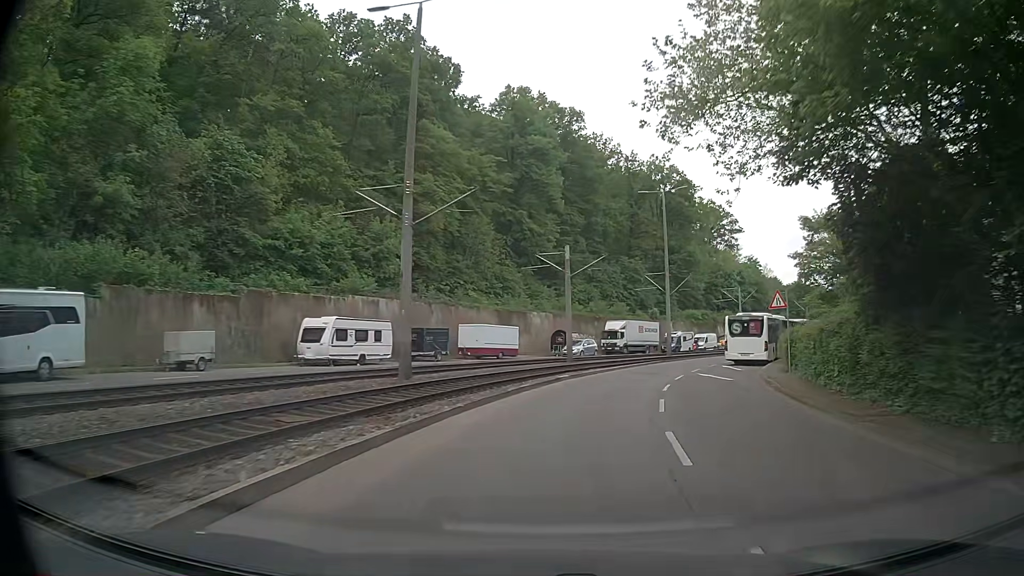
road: secondary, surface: asphalt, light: Day
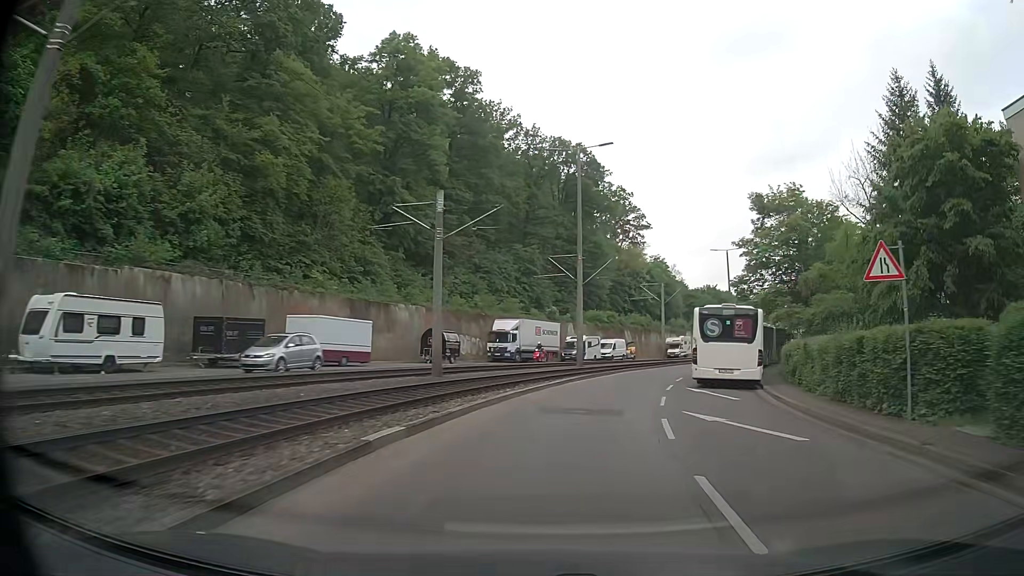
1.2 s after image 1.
(+1.5, +15.3) m; +10°
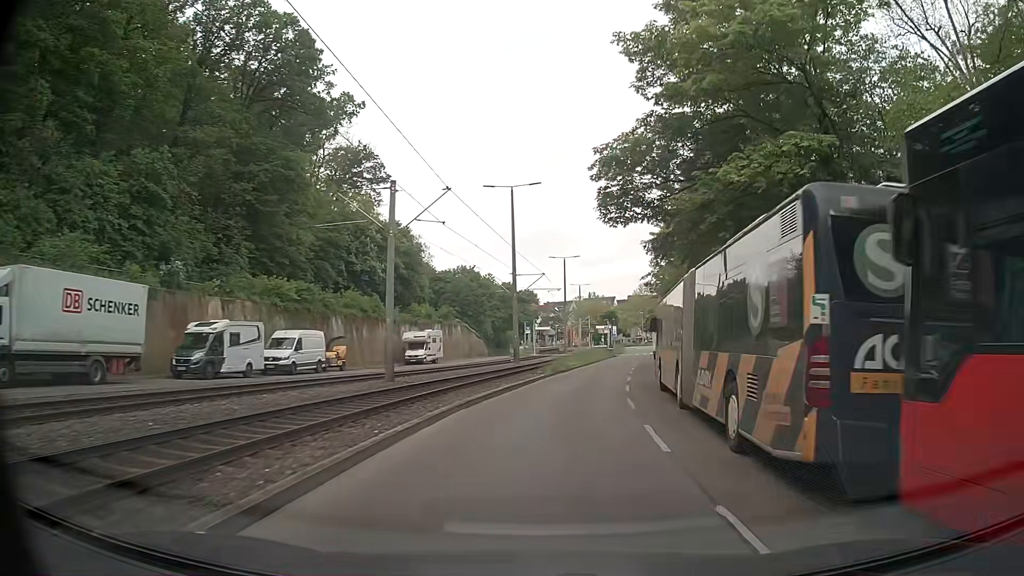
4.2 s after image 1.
(+8.0, +37.2) m; +22°
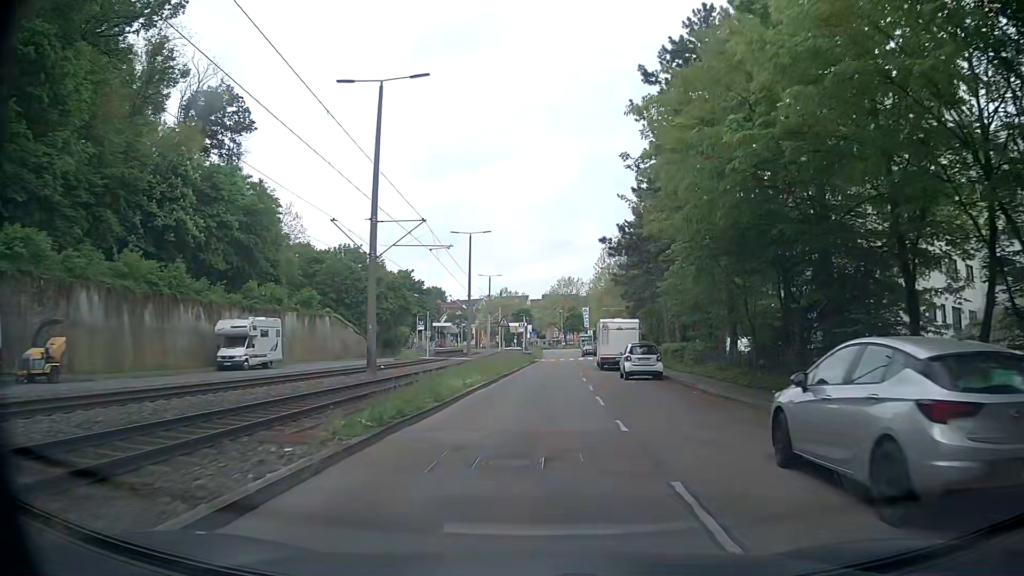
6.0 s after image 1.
(+2.0, +23.0) m; +9°
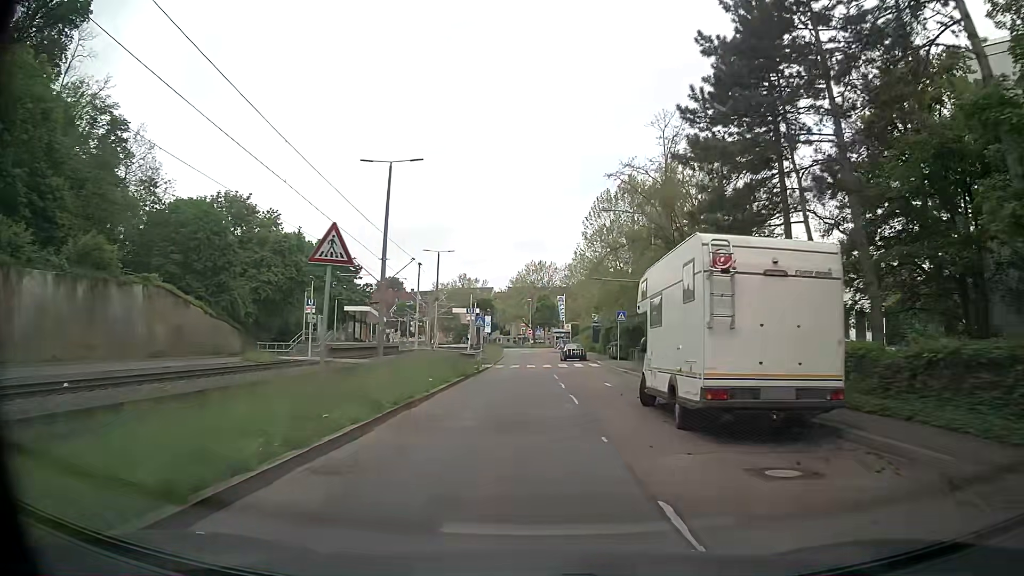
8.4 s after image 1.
(+0.5, +29.8) m; +2°
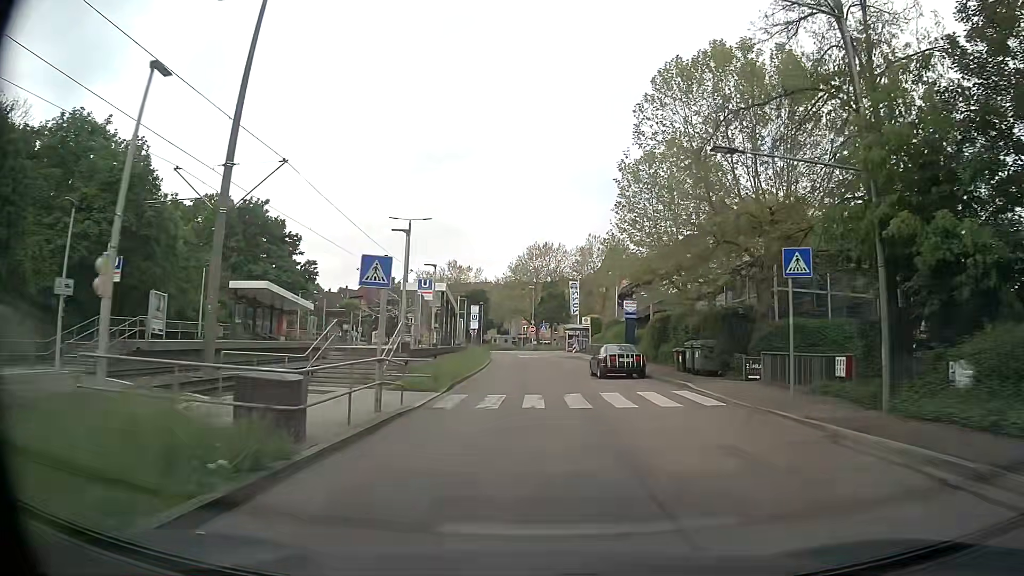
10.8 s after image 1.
(-0.1, +26.5) m; -1°
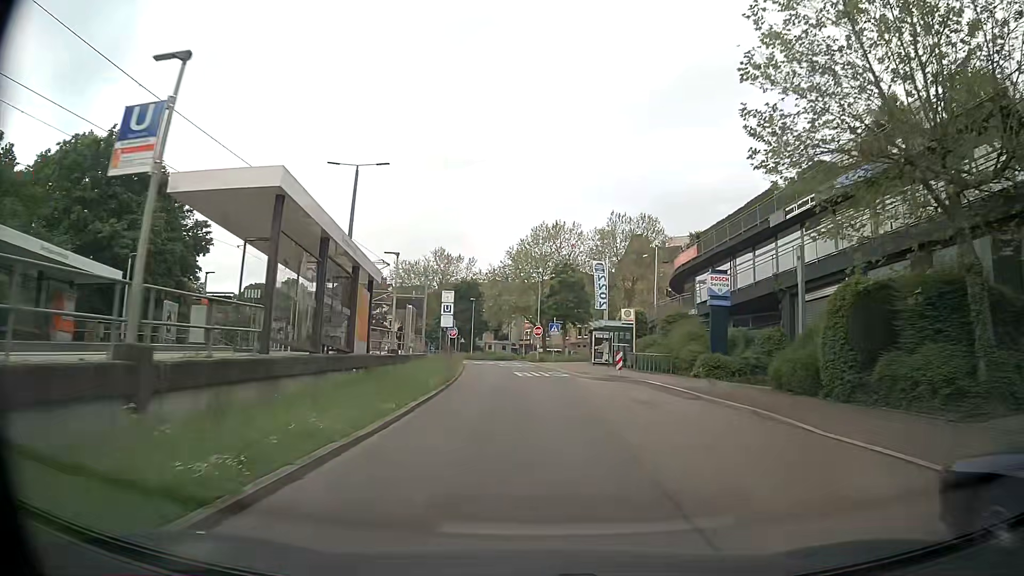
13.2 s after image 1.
(+0.1, +25.9) m; 0°
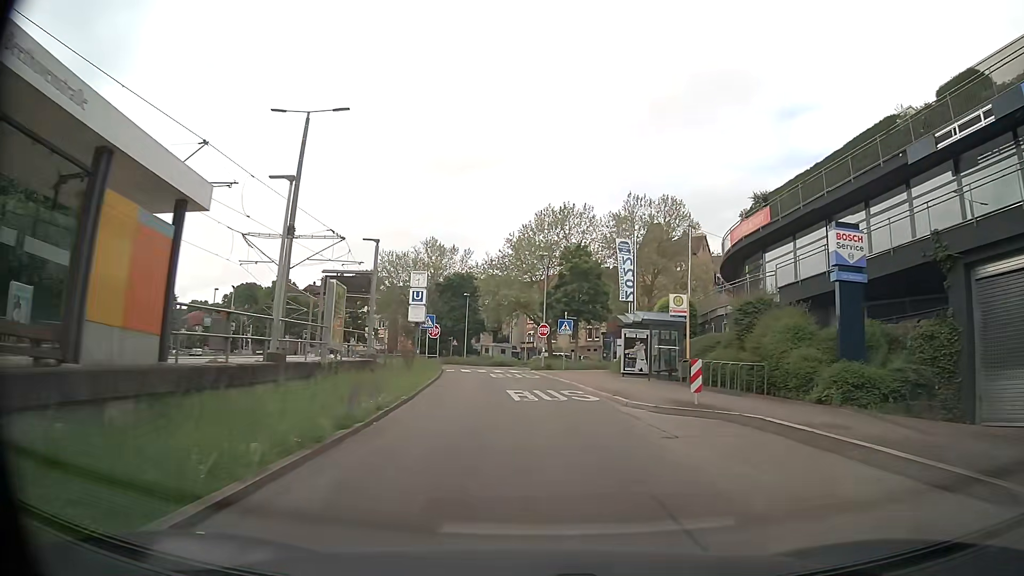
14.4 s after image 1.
(-0.1, +12.9) m; -1°
(0, +10) (0, +20) (-1, +30) (-2, +40) (-4, +50) (-6, +60) (-8, +69) (-12, +78) (-17, +87) (-24, +95) m
